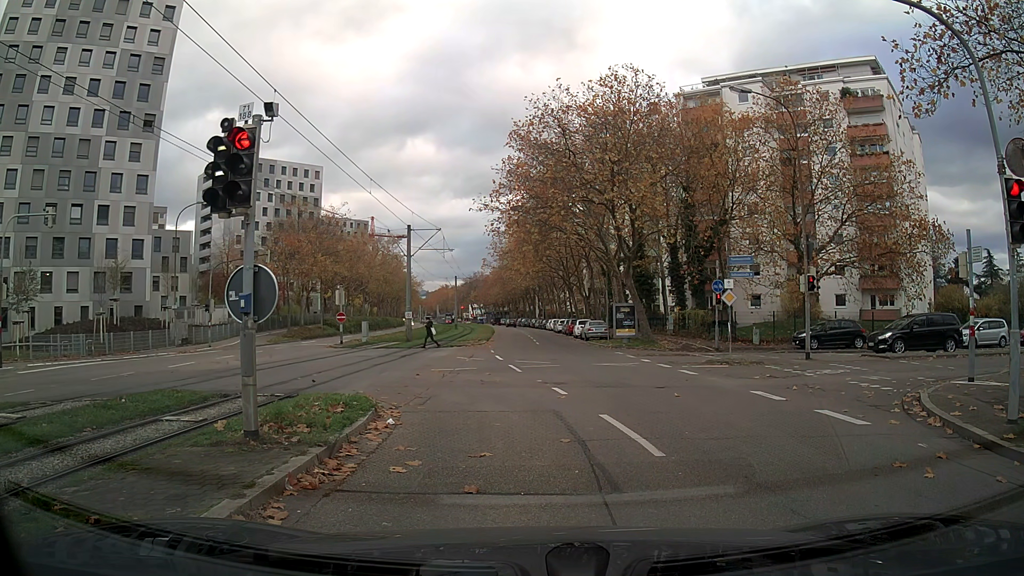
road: tertiary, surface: asphalt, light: Day
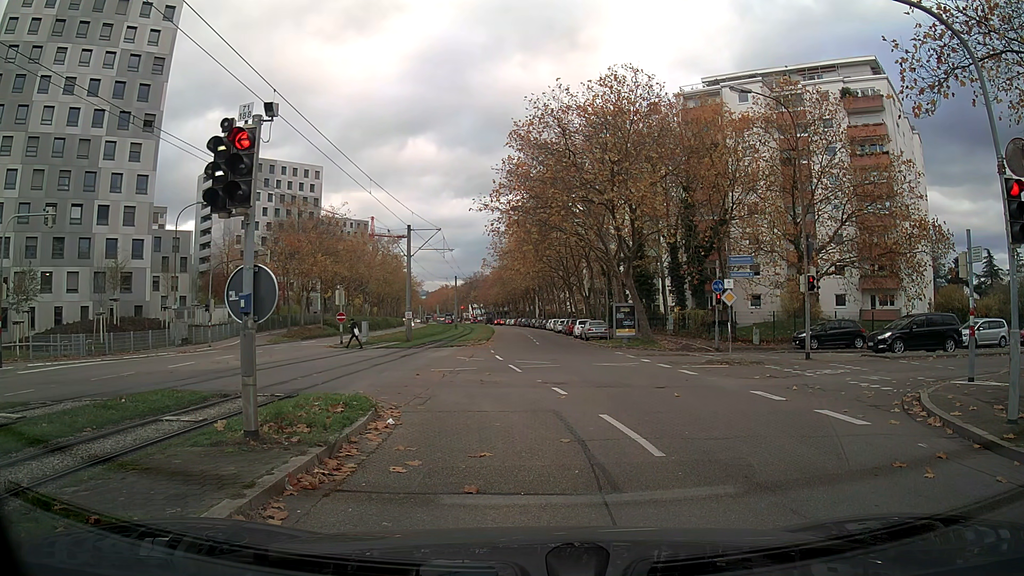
(0.0, 0.0) m; 0°
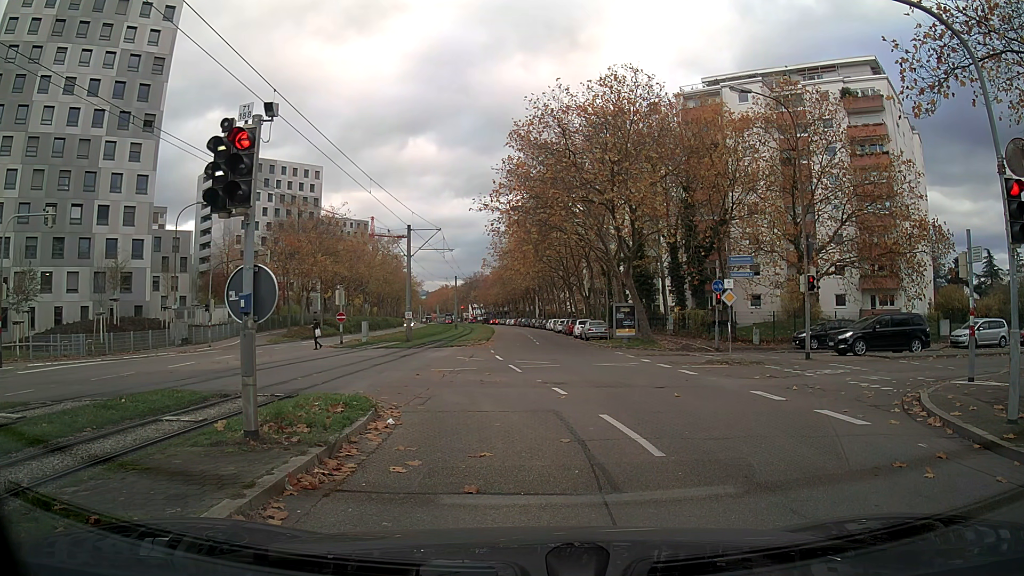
(0.0, 0.0) m; 0°
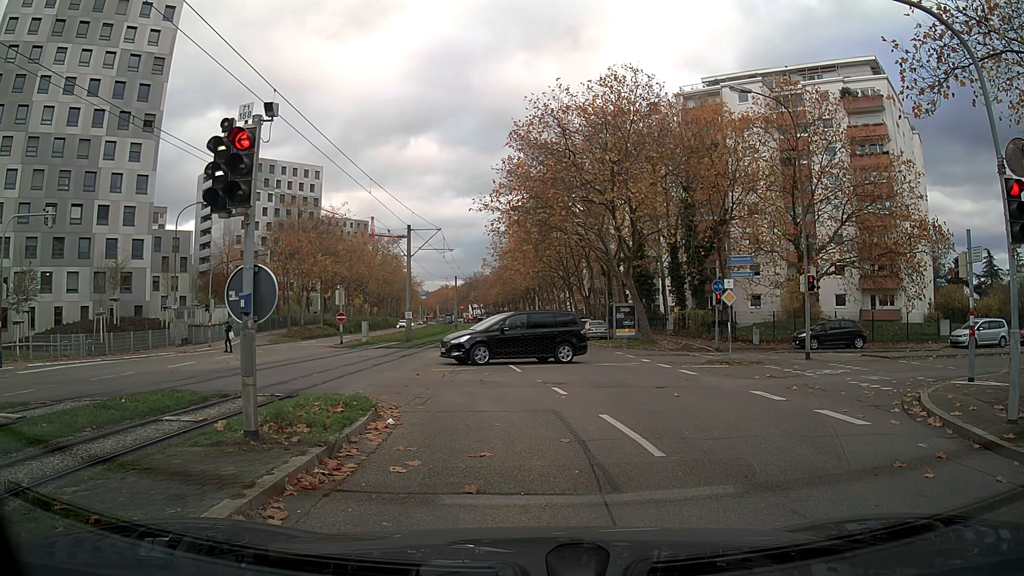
(0.0, 0.0) m; 0°
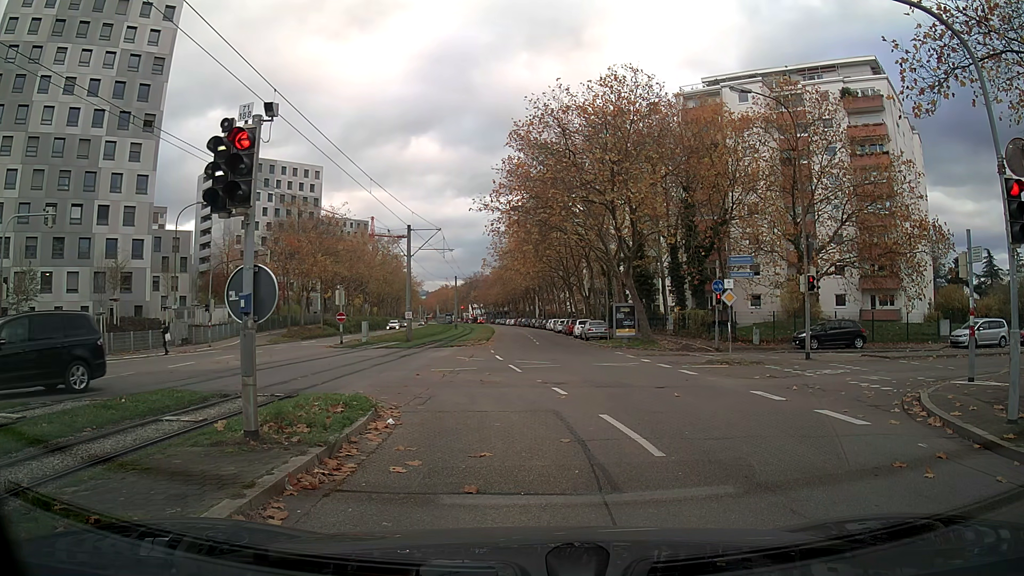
(0.0, 0.0) m; 0°
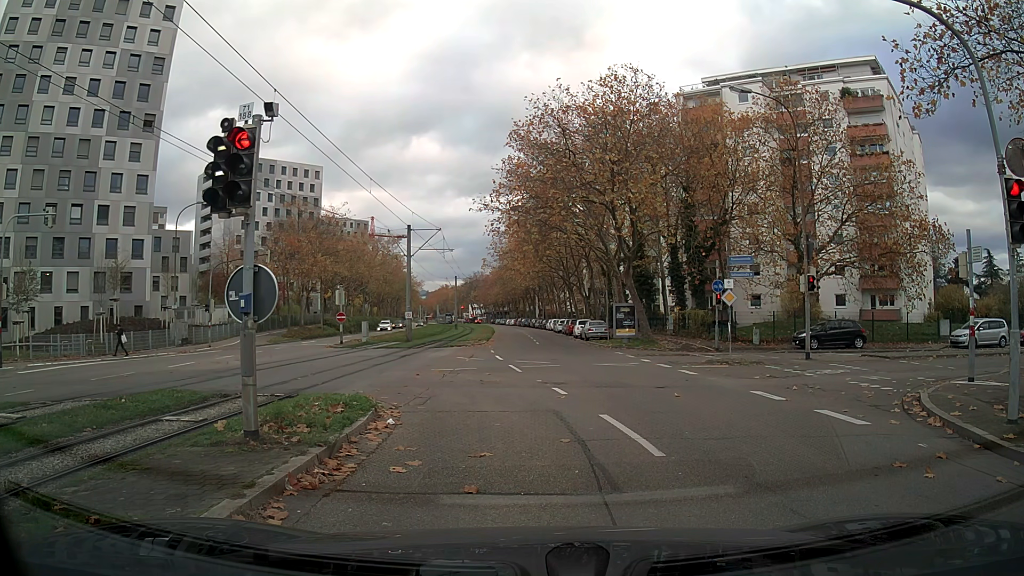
(0.0, 0.0) m; 0°
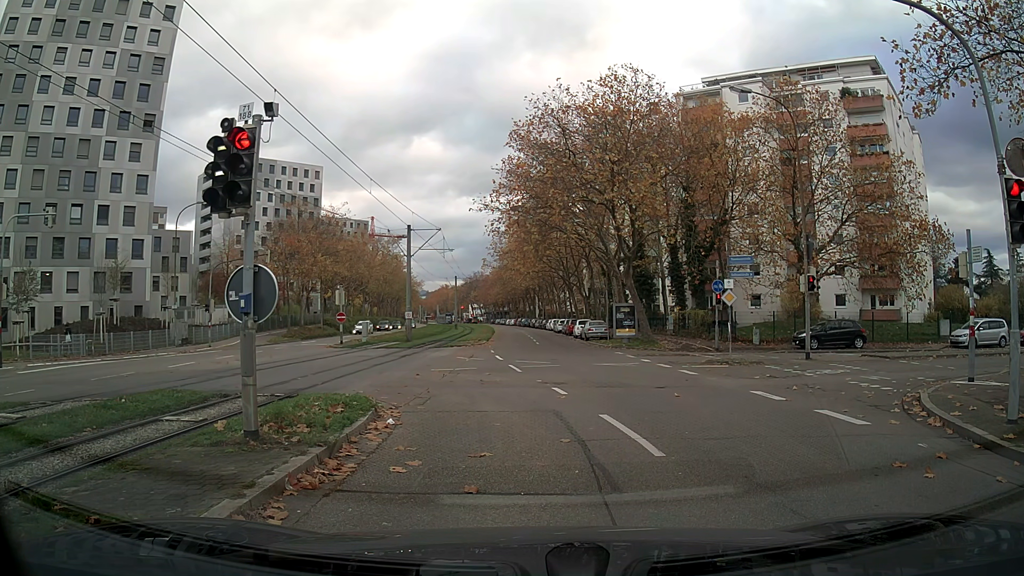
(0.0, 0.0) m; 0°
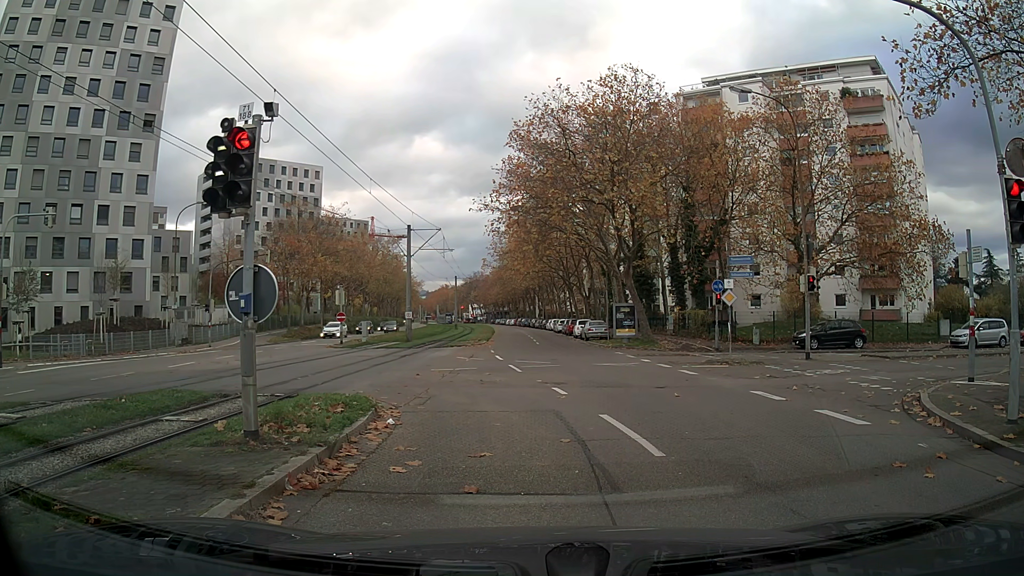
(0.0, 0.0) m; 0°
